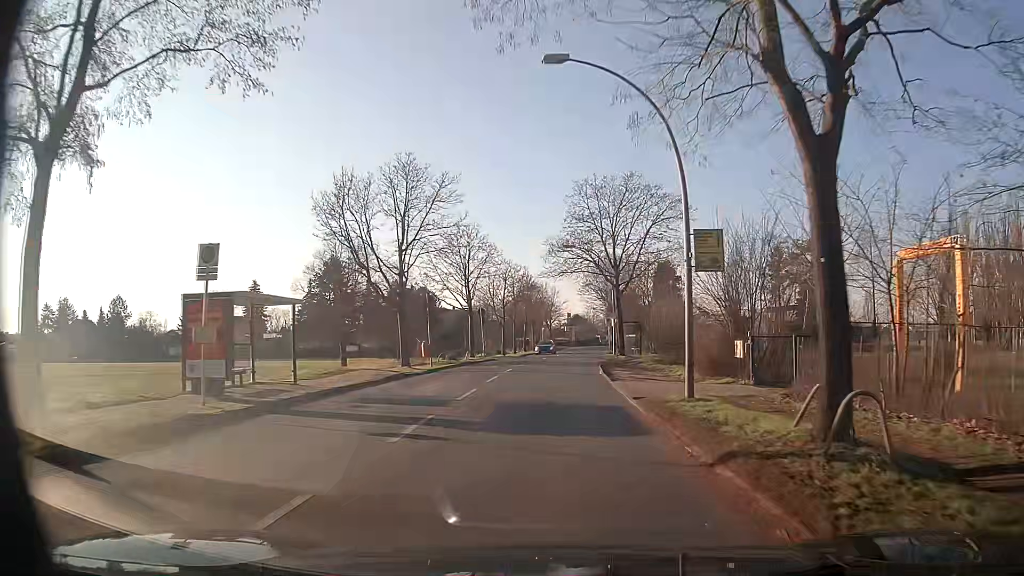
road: secondary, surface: asphalt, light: Day
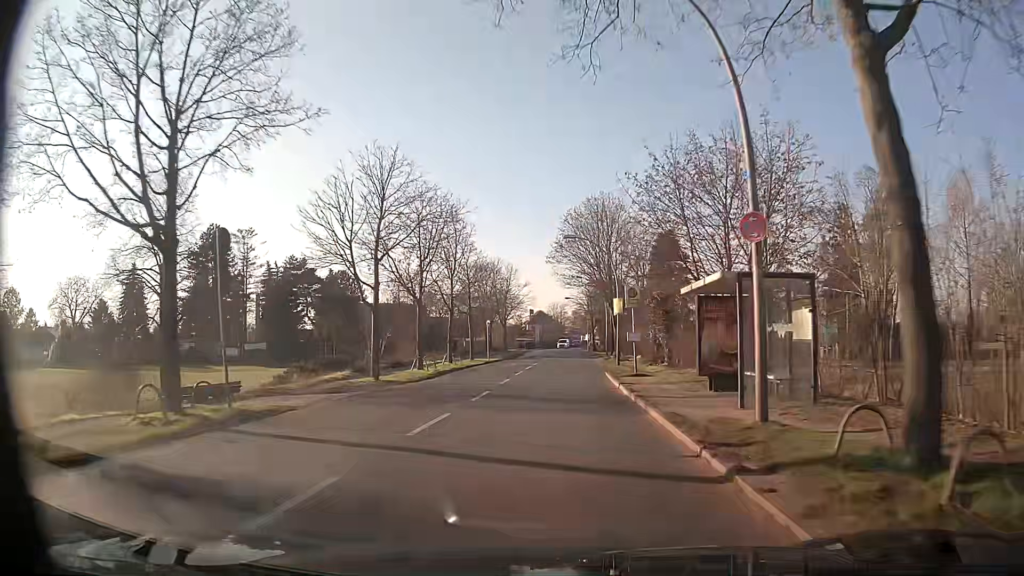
(+0.6, +35.6) m; +2°
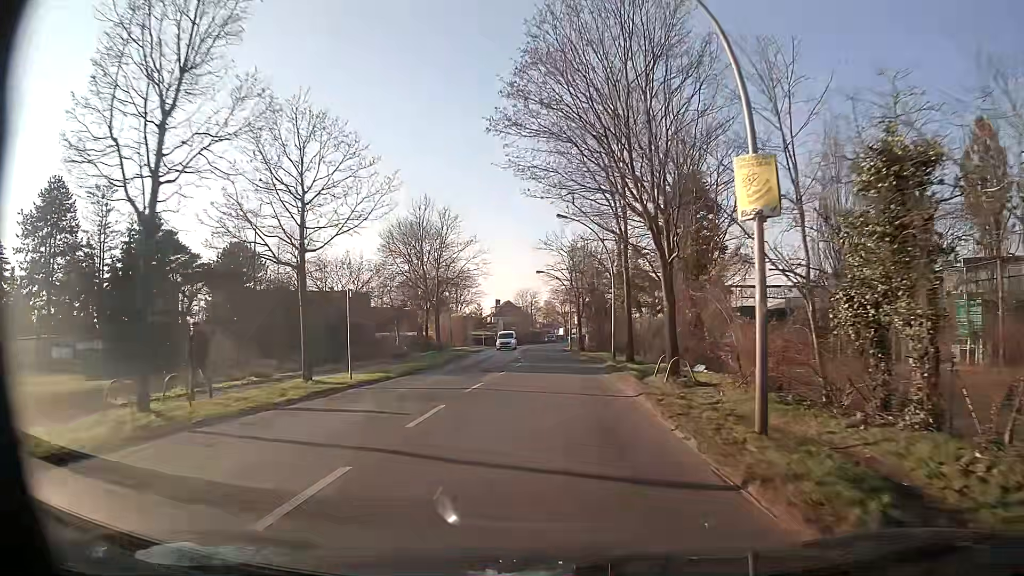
(+0.8, +30.4) m; +3°
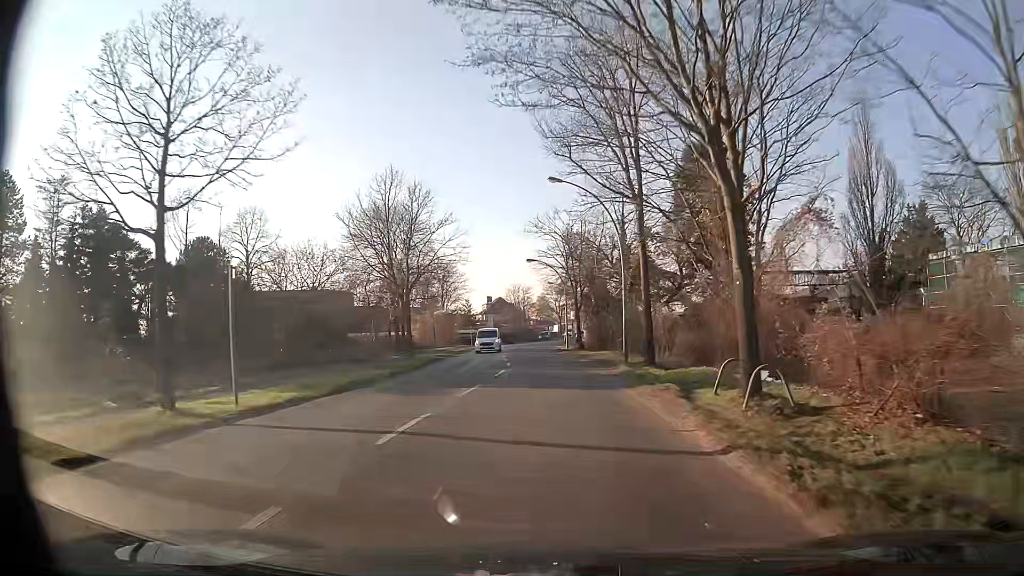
(0.0, +7.8) m; +1°
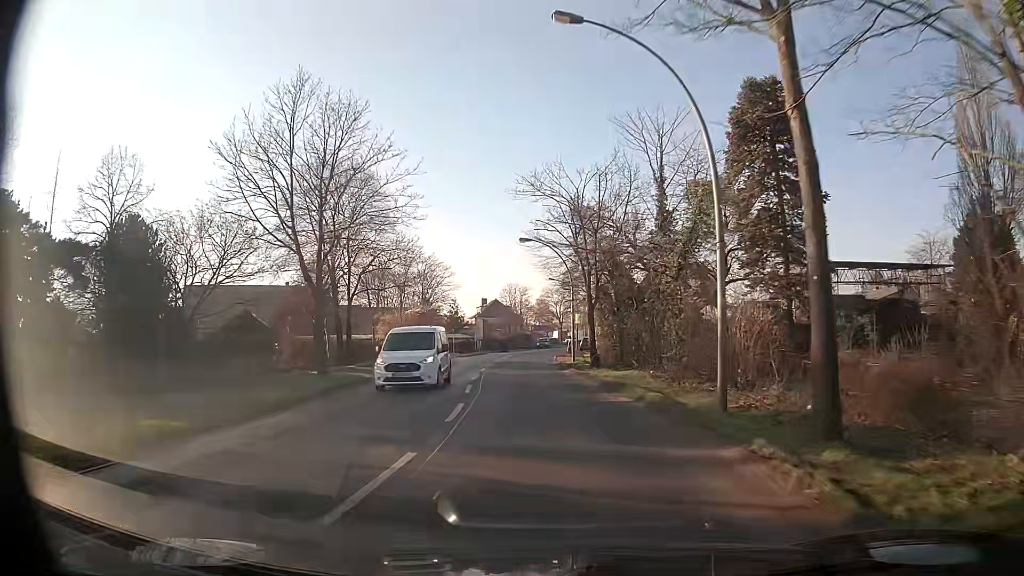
(-0.2, +15.4) m; -1°
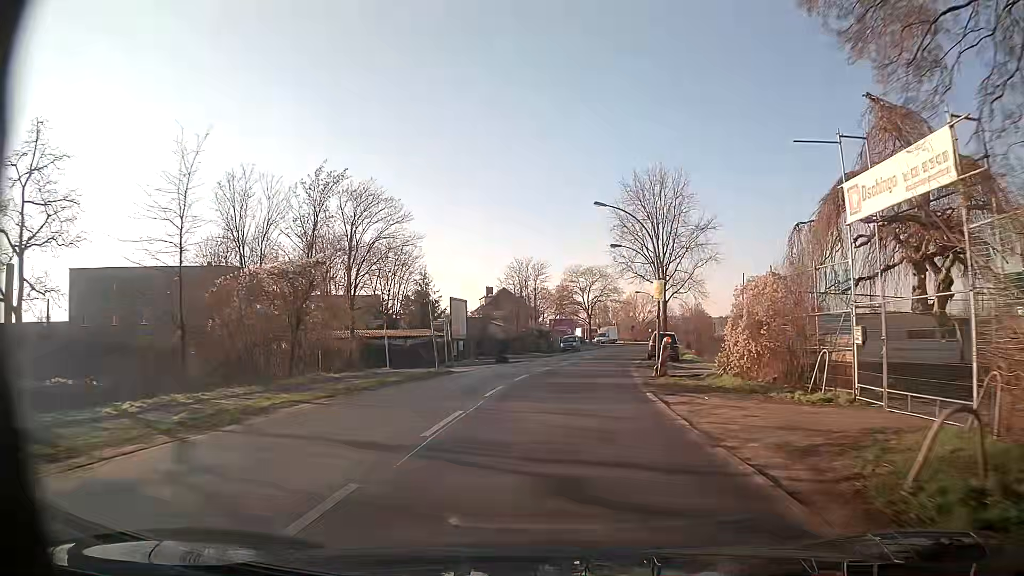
(-1.2, +38.5) m; -1°
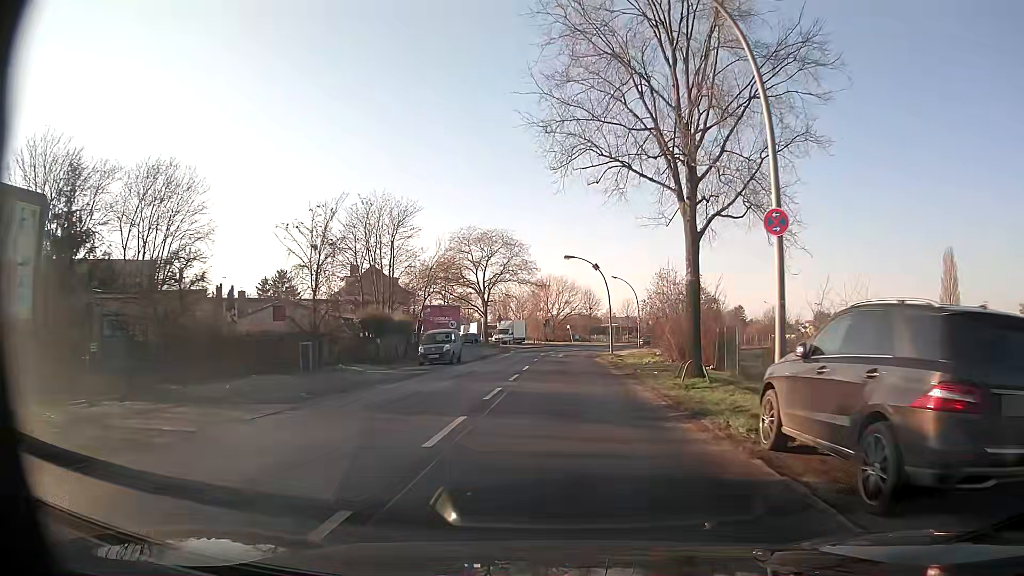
(+2.6, +36.9) m; +8°
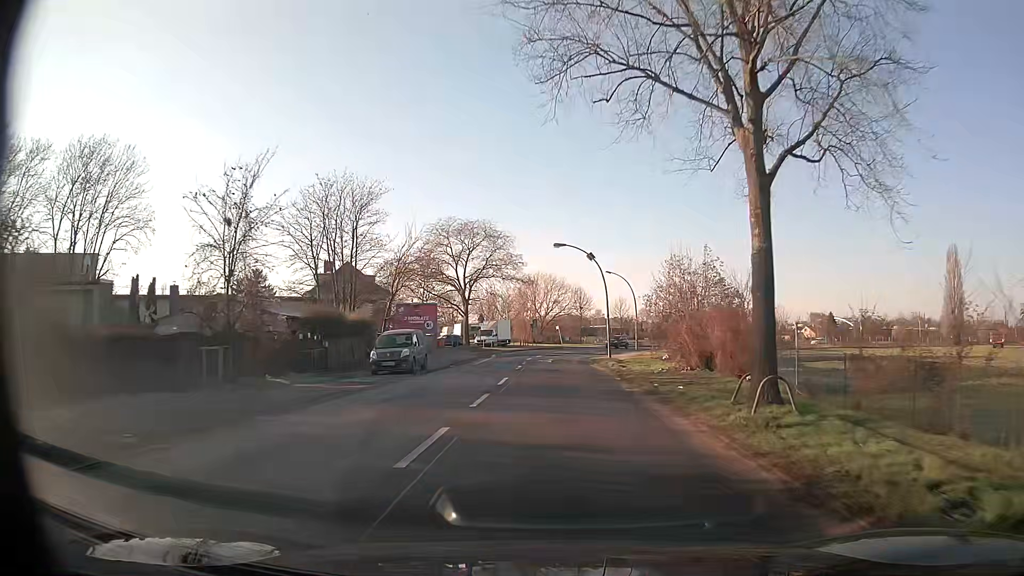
(+0.1, +7.3) m; +1°
